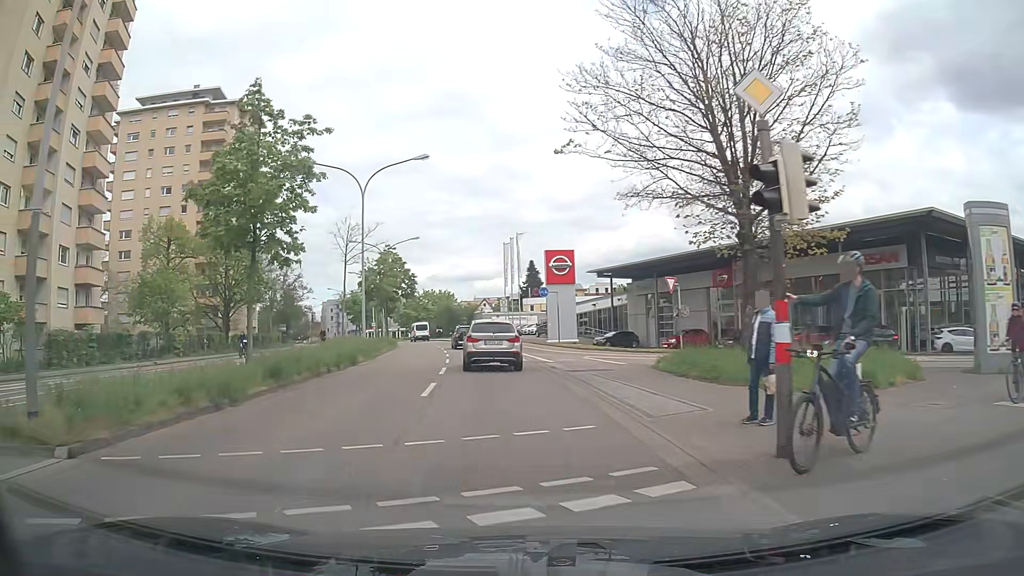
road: secondary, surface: asphalt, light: Day
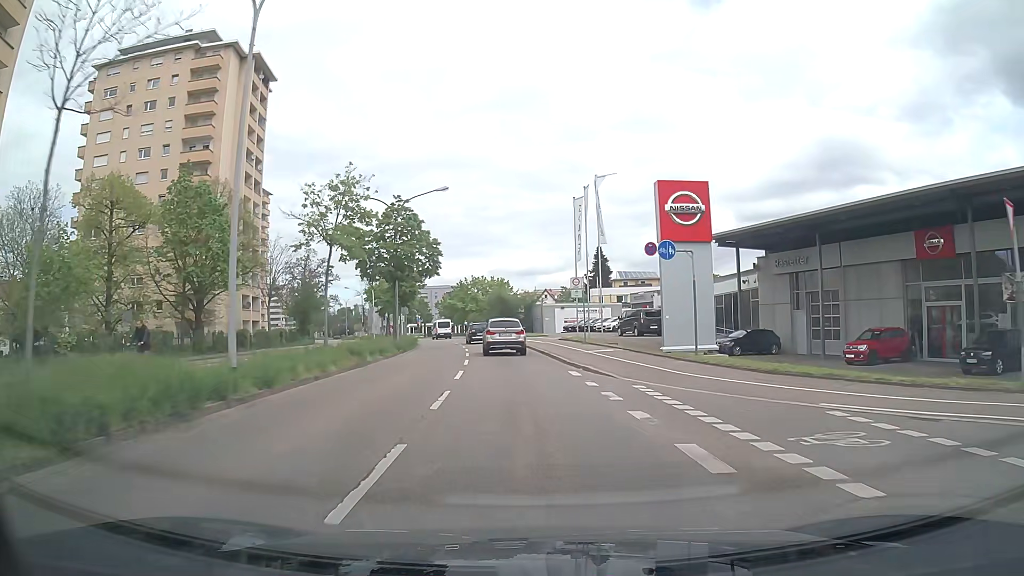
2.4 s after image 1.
(-1.5, +21.3) m; -5°
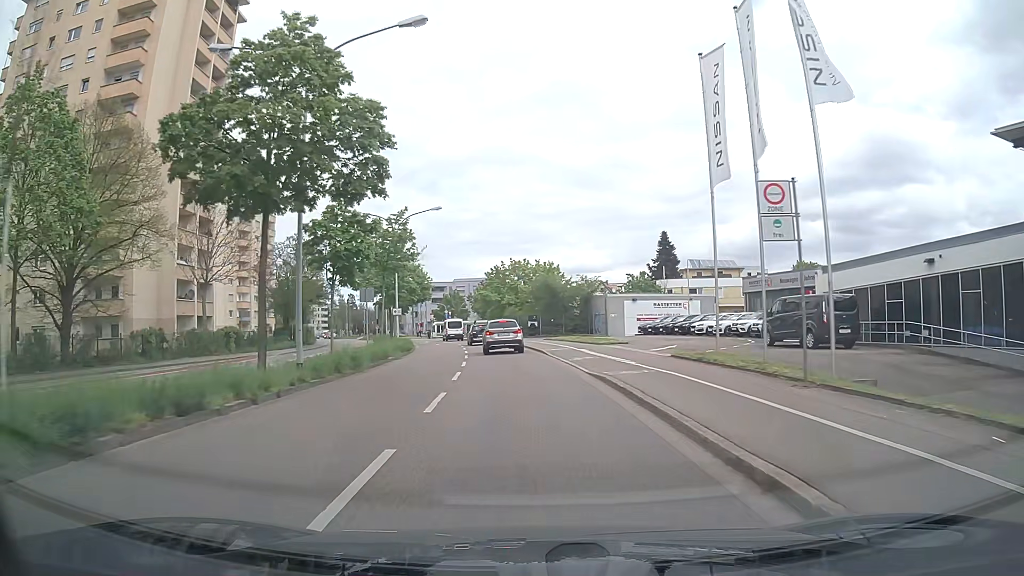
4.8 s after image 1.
(-1.1, +24.4) m; -5°
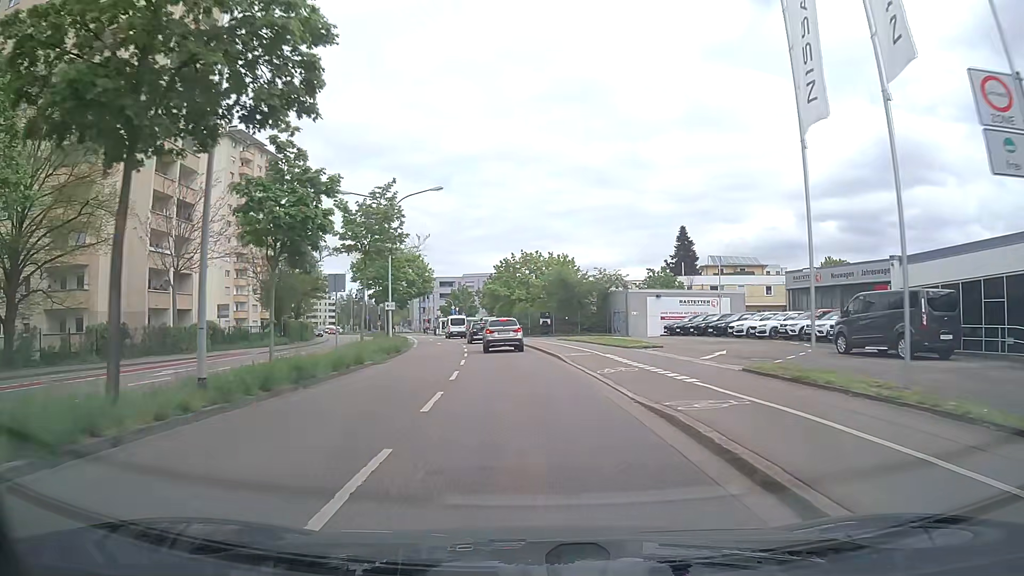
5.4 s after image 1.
(-0.1, +6.1) m; -1°
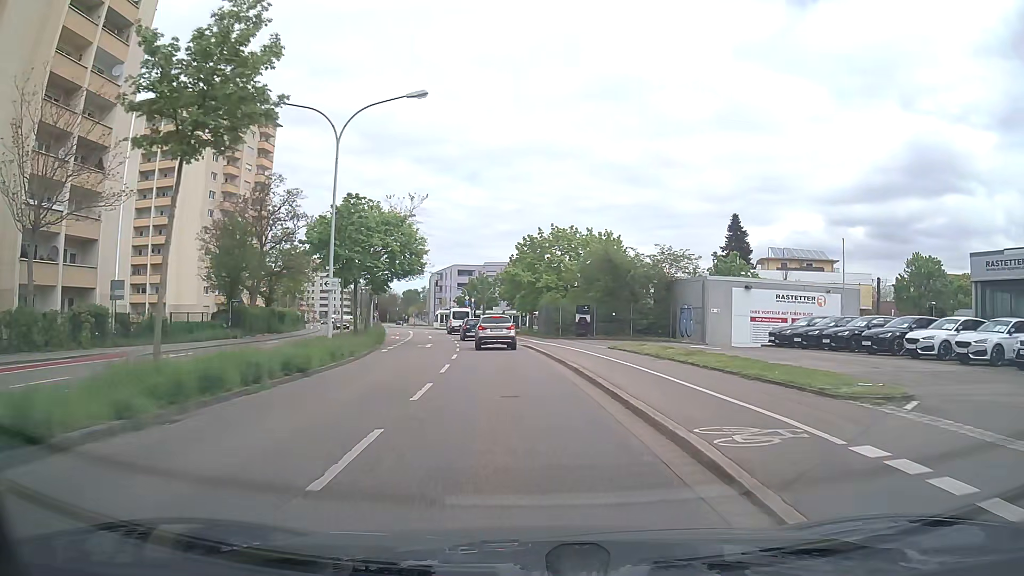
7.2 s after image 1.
(-0.3, +16.9) m; -2°
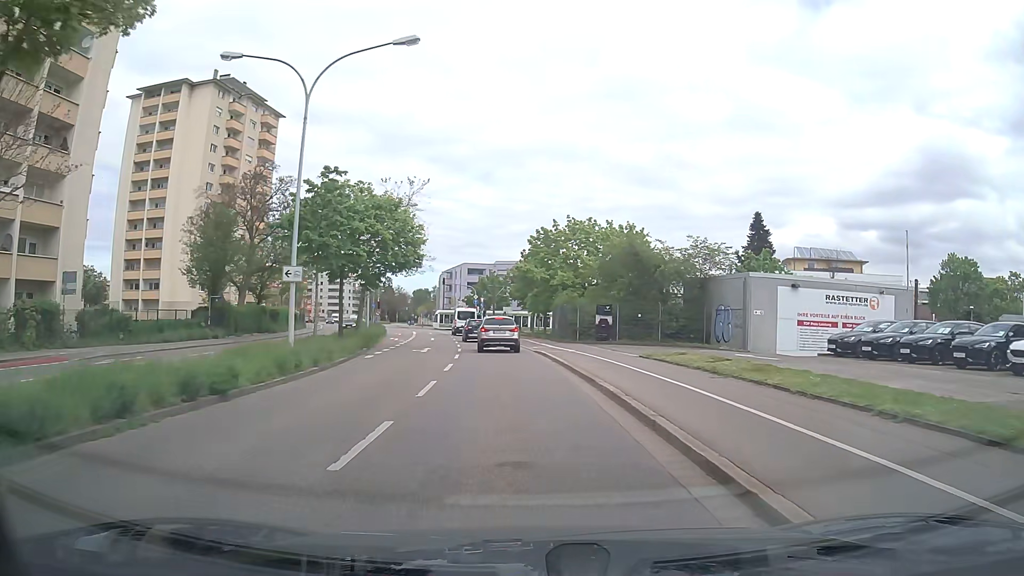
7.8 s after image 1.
(0.0, +5.2) m; -1°
